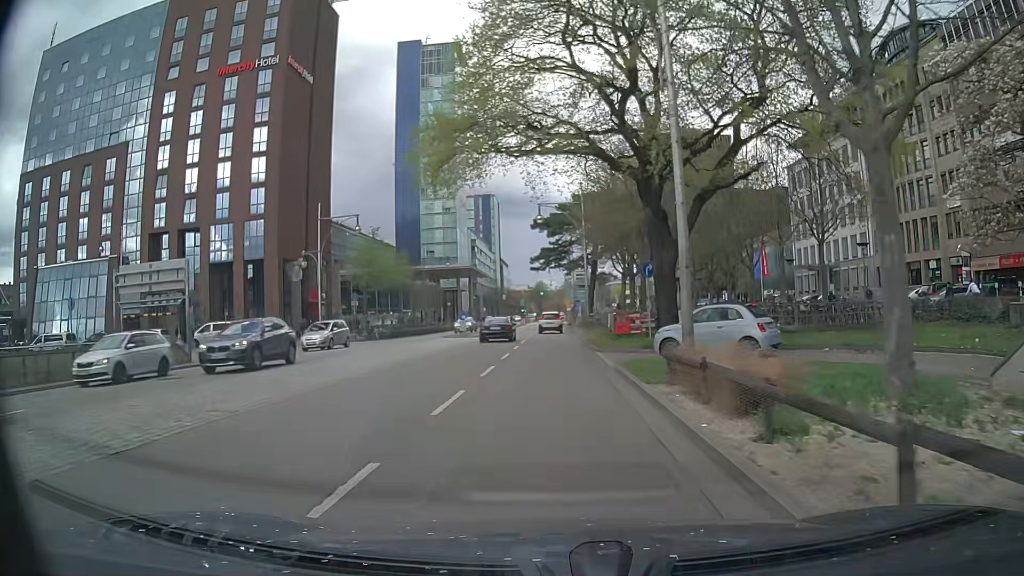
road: primary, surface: asphalt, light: Day
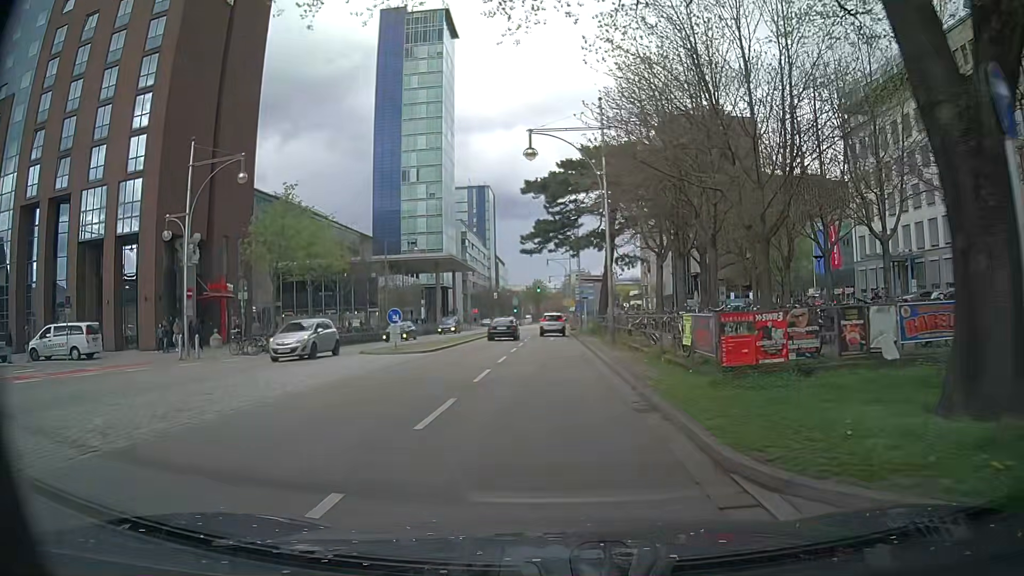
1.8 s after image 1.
(-0.3, +19.3) m; -1°
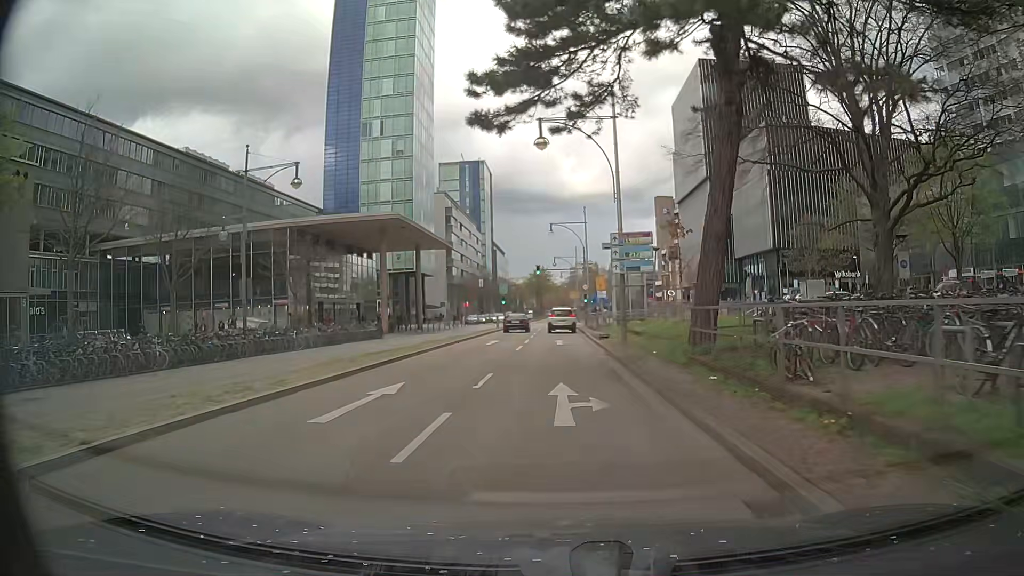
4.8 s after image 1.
(-0.2, +32.1) m; -1°
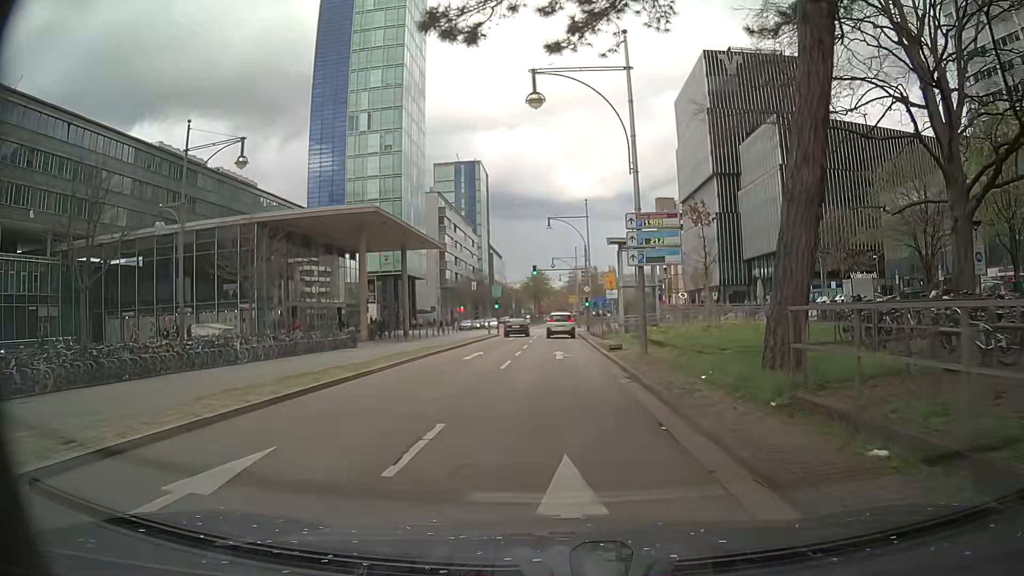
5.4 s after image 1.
(0.0, +6.2) m; -1°
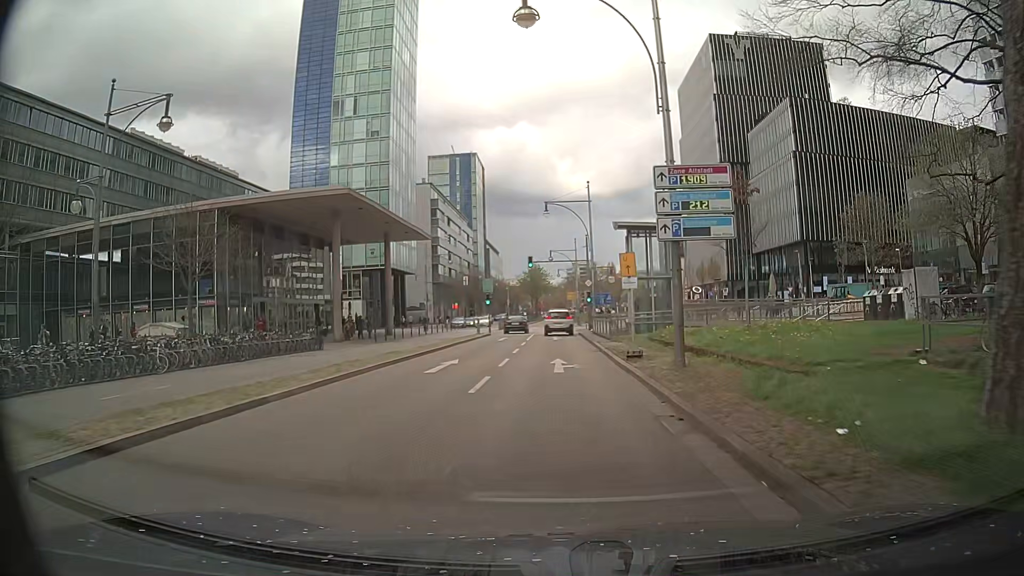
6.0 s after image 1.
(+0.1, +6.2) m; +2°
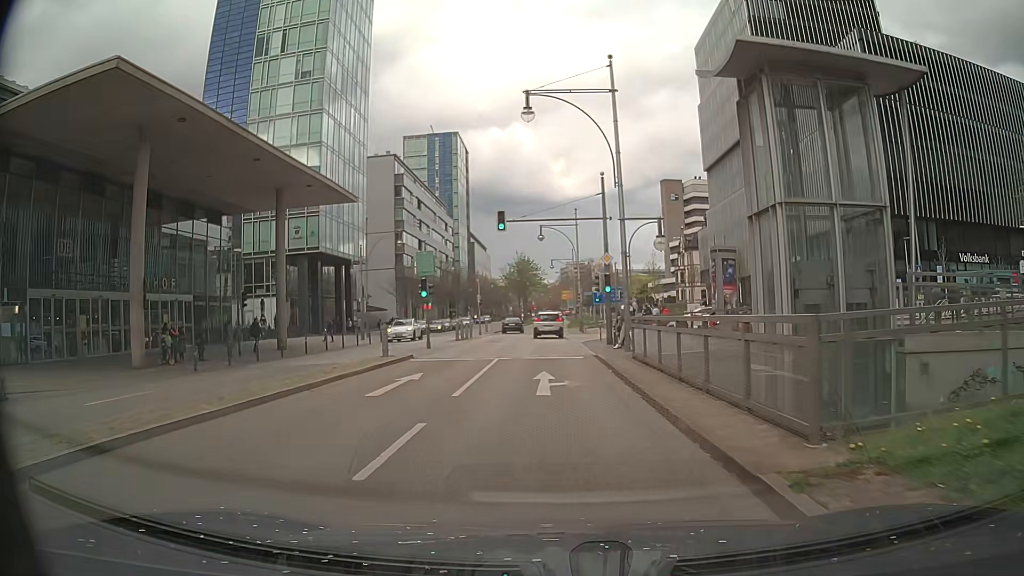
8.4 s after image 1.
(0.0, +24.1) m; +2°
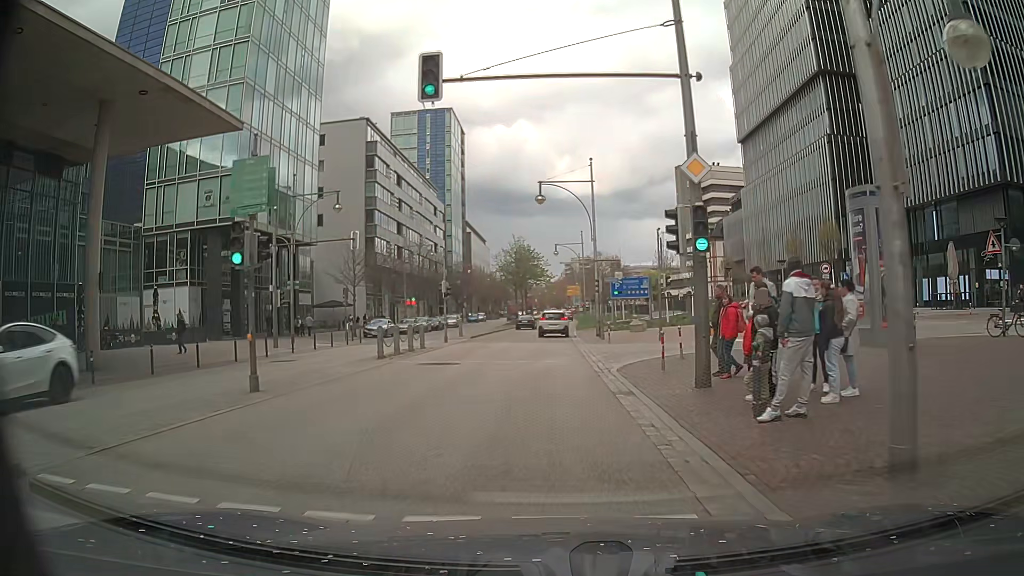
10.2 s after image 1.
(-0.5, +18.3) m; -2°
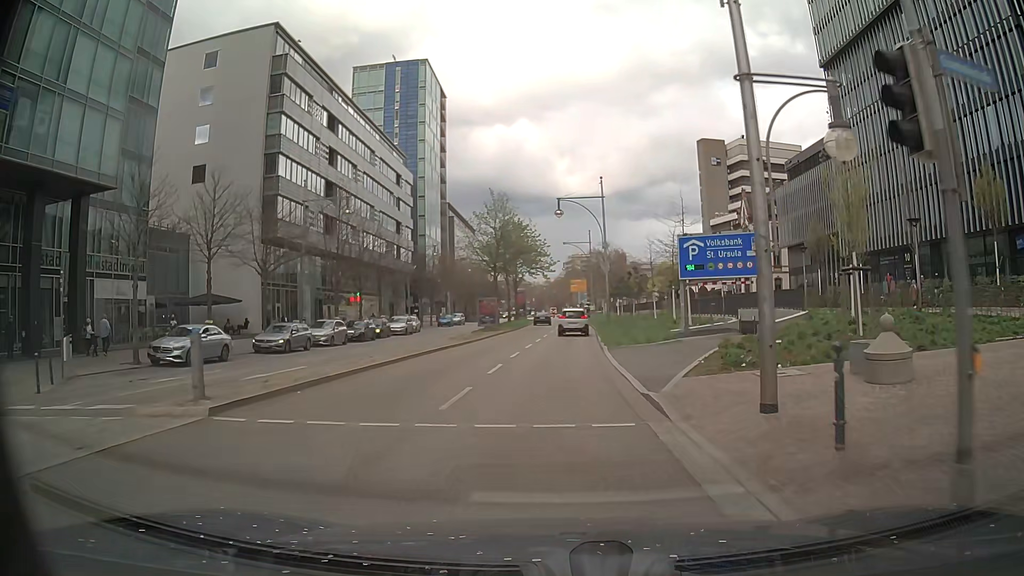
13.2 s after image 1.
(-0.2, +30.6) m; 0°
(0, +10) (0, +20) (0, +30) (0, +40) (+1, +50) (+1, +60) (+1, +70) (+1, +80) (+1, +90) (+1, +100) m
